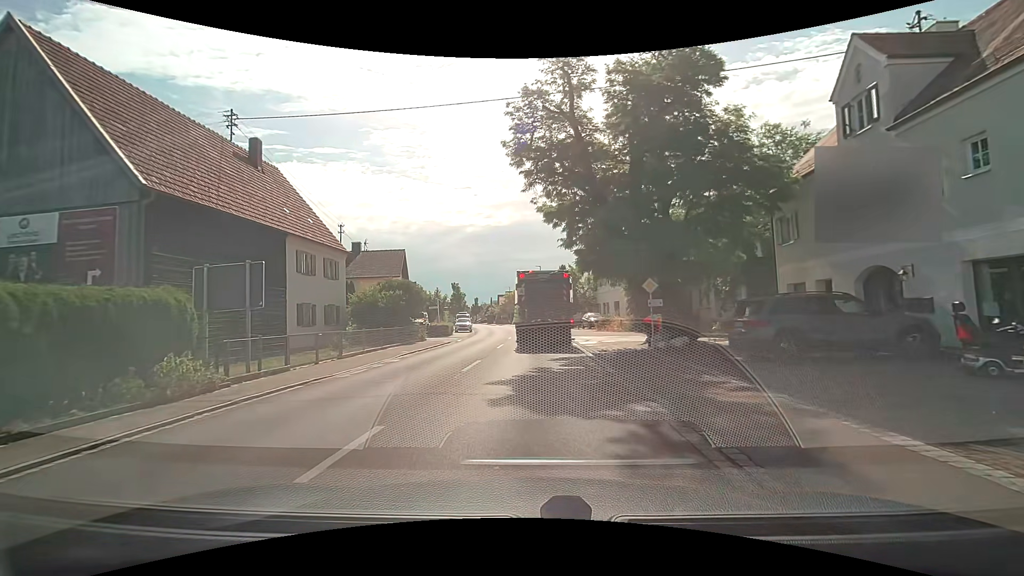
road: tertiary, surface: asphalt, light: Day
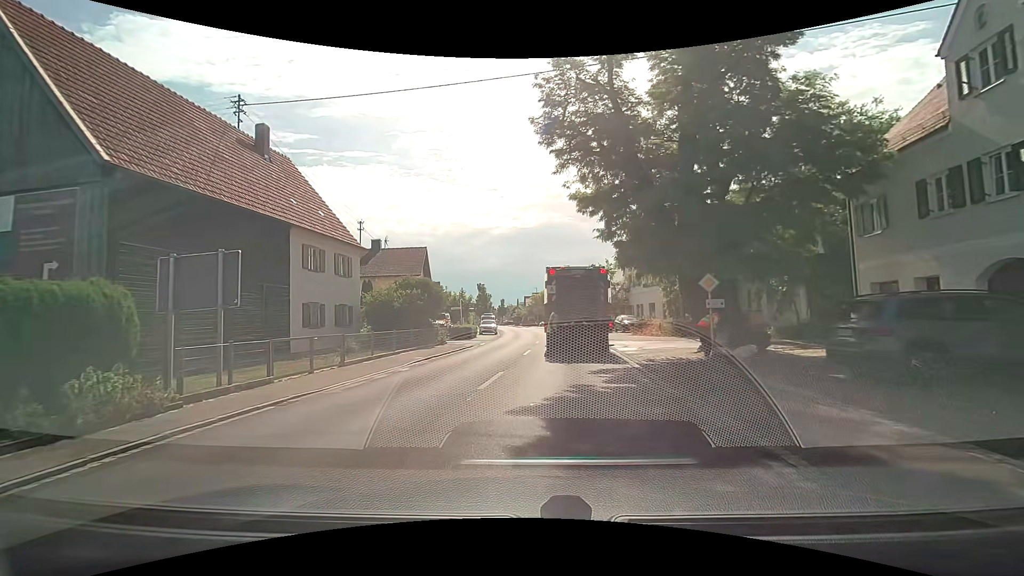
(-0.1, +2.8) m; -3°
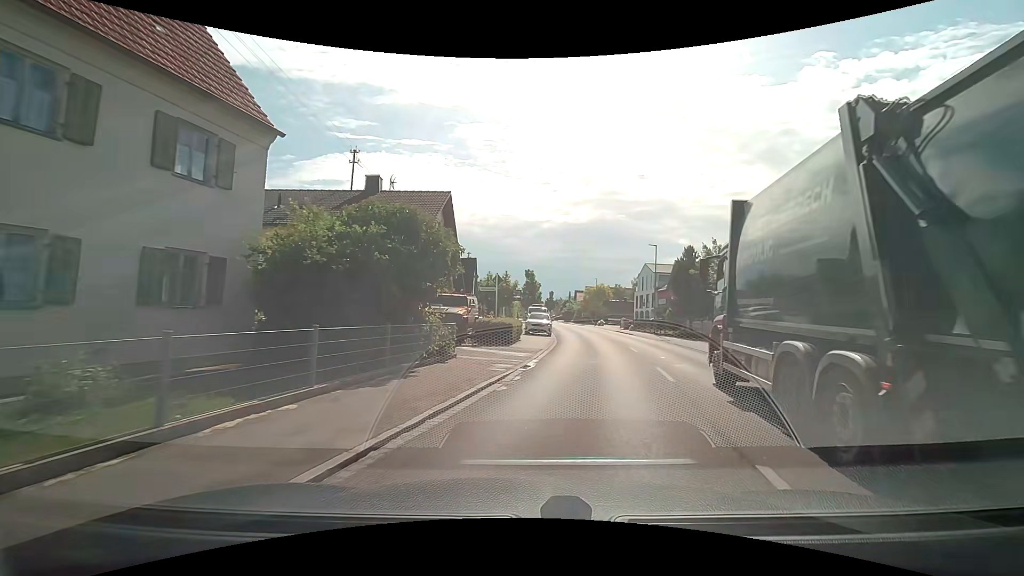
(-1.8, +16.6) m; -7°
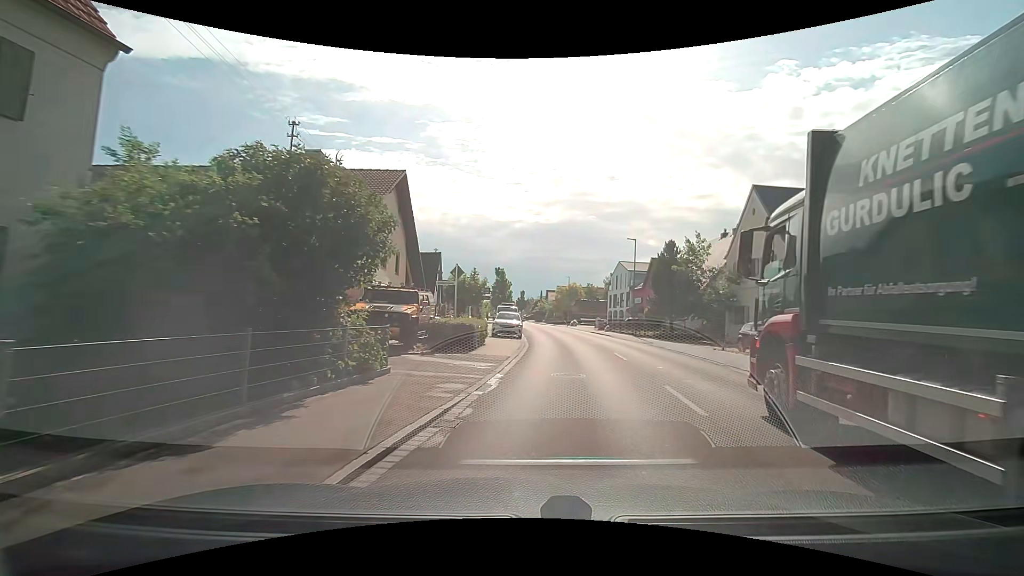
(+0.1, +3.9) m; +3°
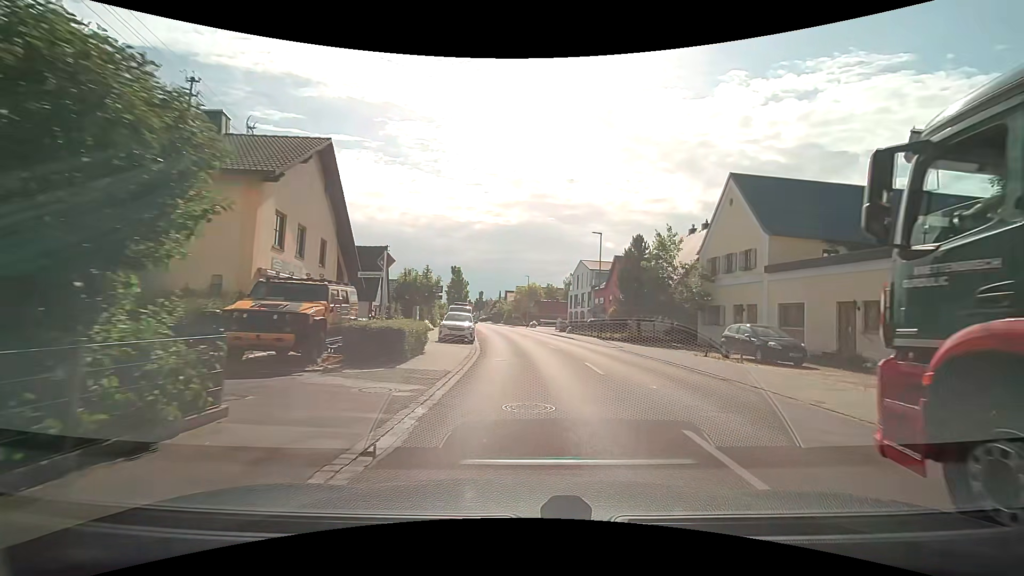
(+0.1, +4.1) m; +4°
(+1, +10) (+3, +20) (+3, +30) (+3, +40) (+2, +50) (+1, +60) (0, +70) (-1, +80) (-2, +89) (-4, +99) m
